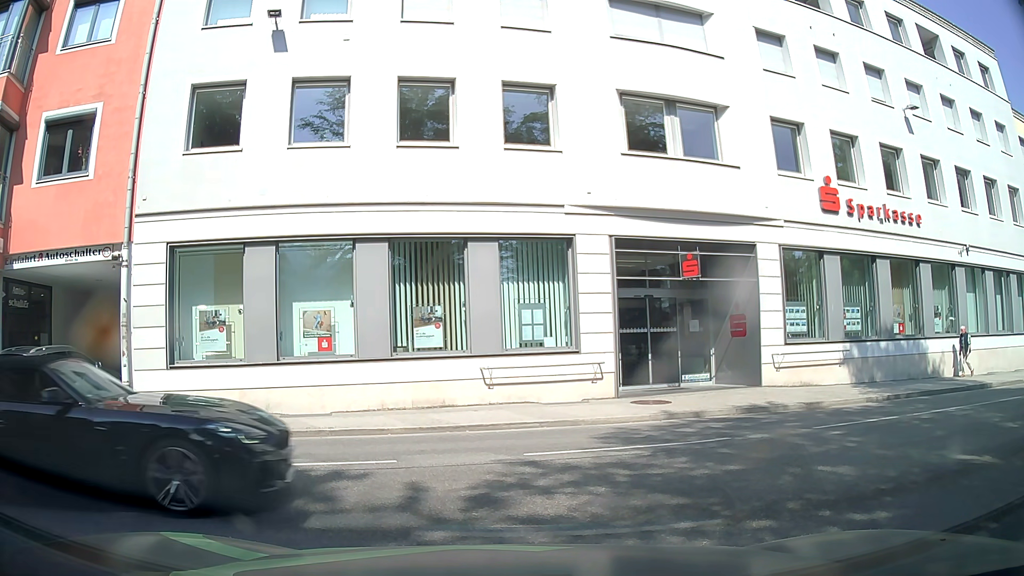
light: Day
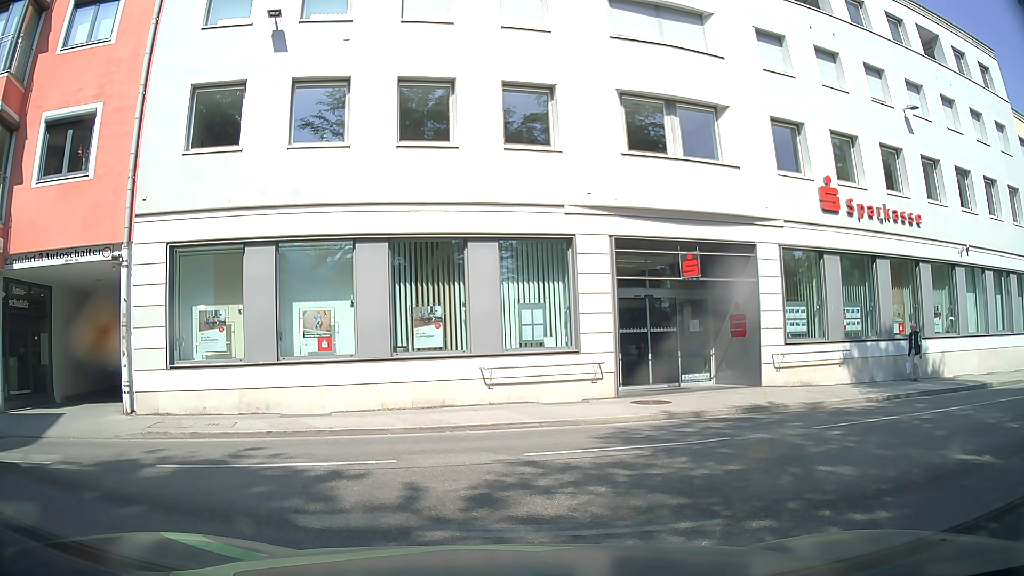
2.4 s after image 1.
(0.0, 0.0) m; 0°
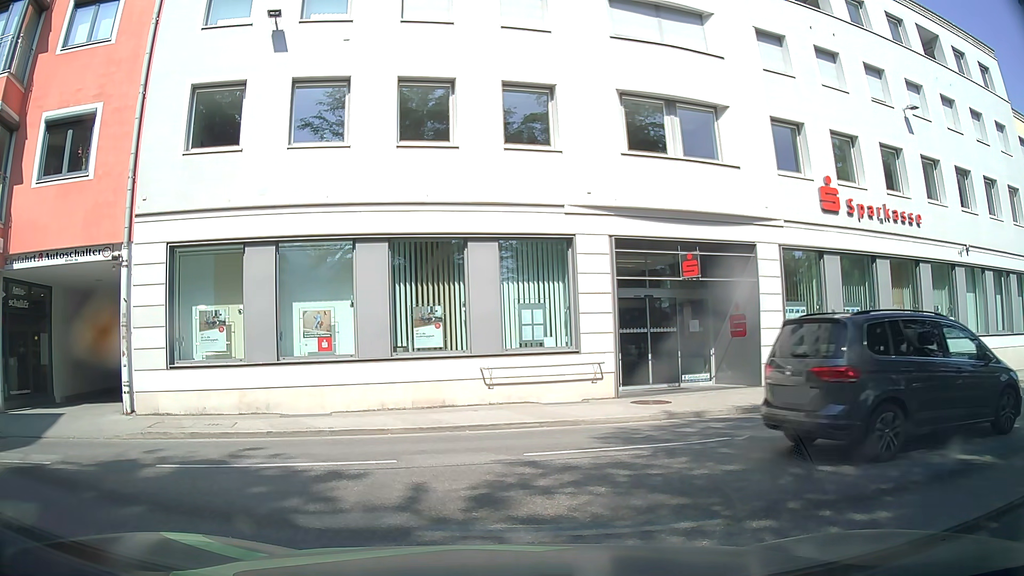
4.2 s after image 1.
(0.0, 0.0) m; 0°
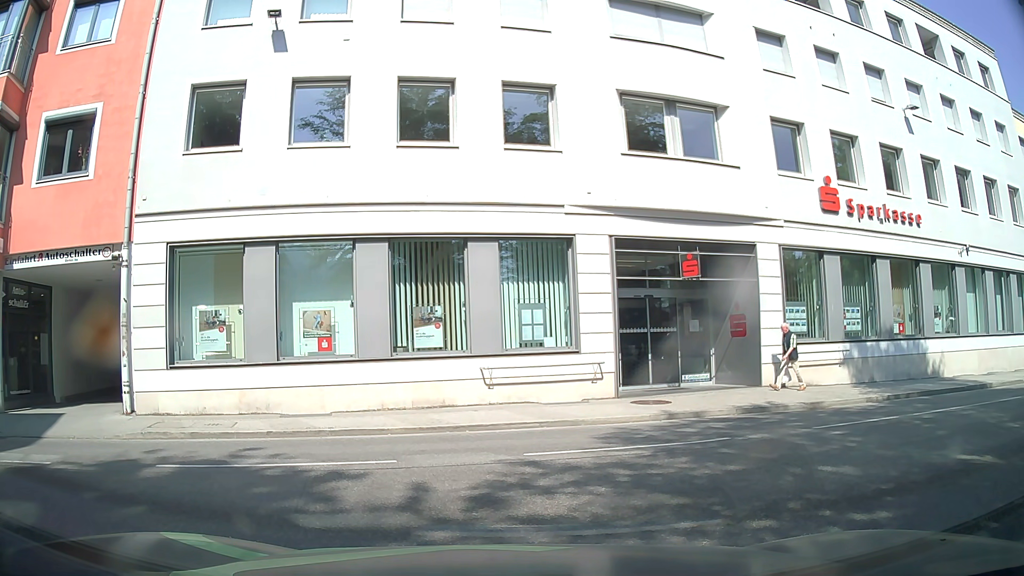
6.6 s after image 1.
(0.0, 0.0) m; 0°
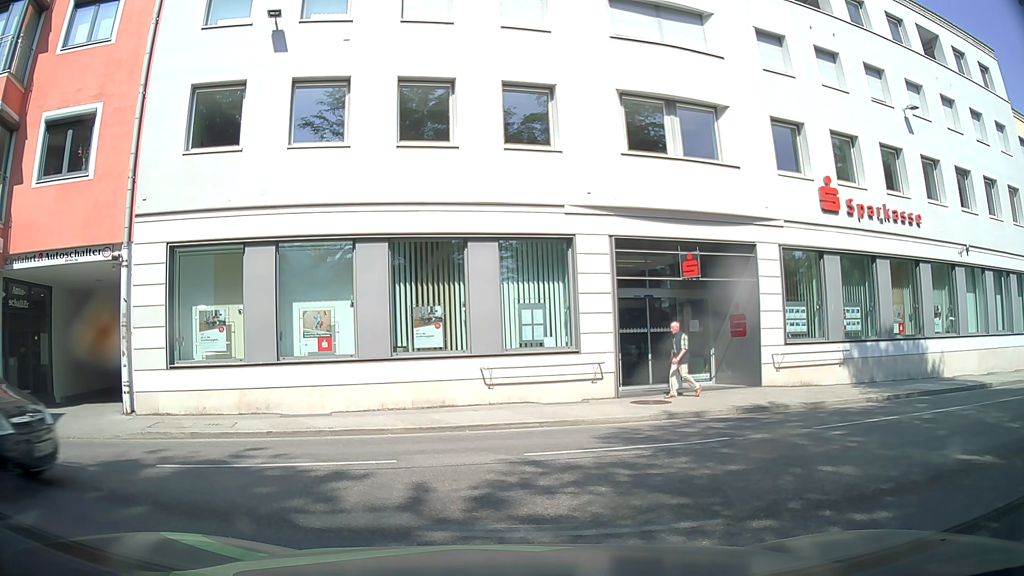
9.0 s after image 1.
(0.0, 0.0) m; 0°
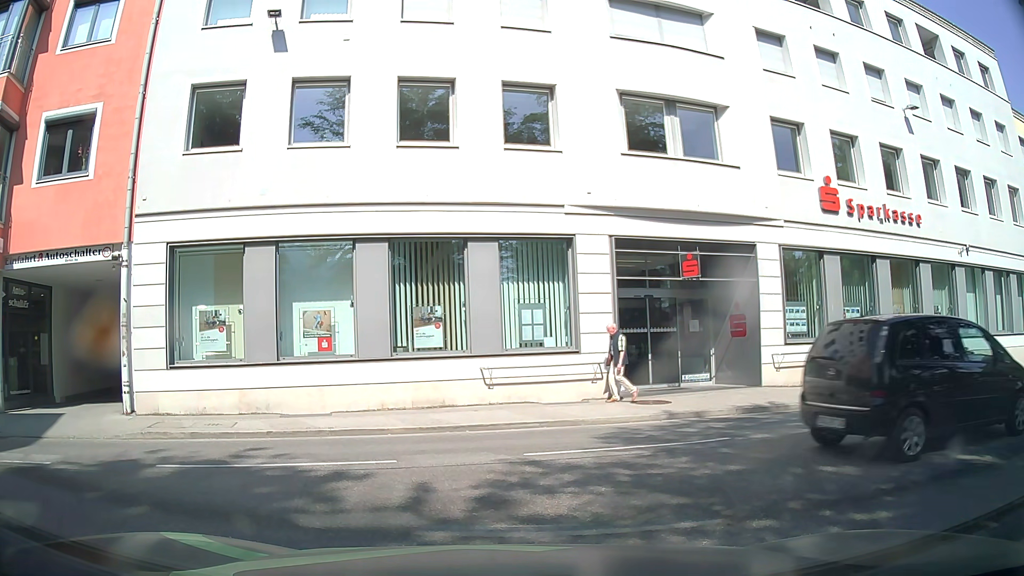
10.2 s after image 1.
(0.0, 0.0) m; 0°
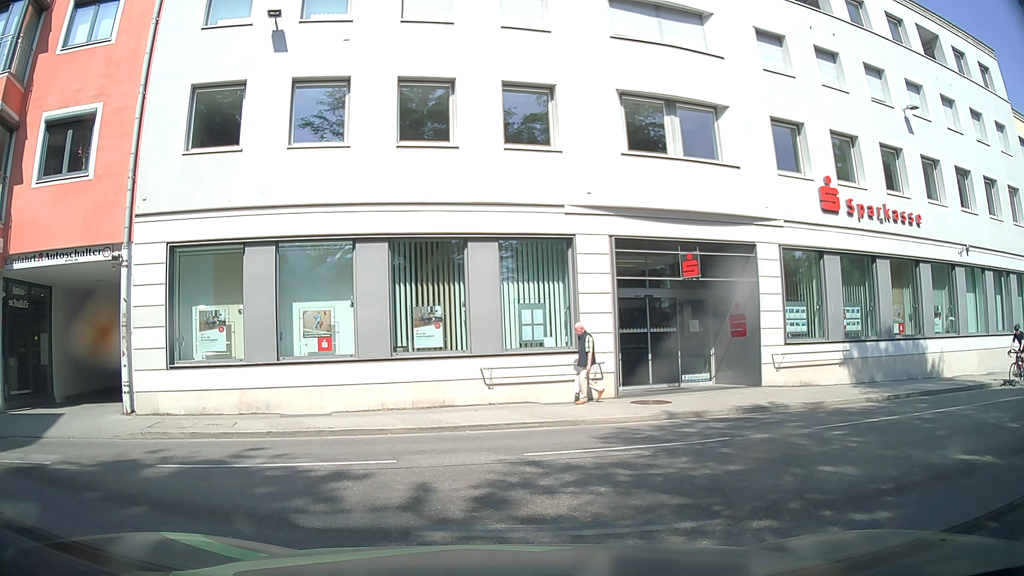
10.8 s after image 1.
(0.0, 0.0) m; 0°
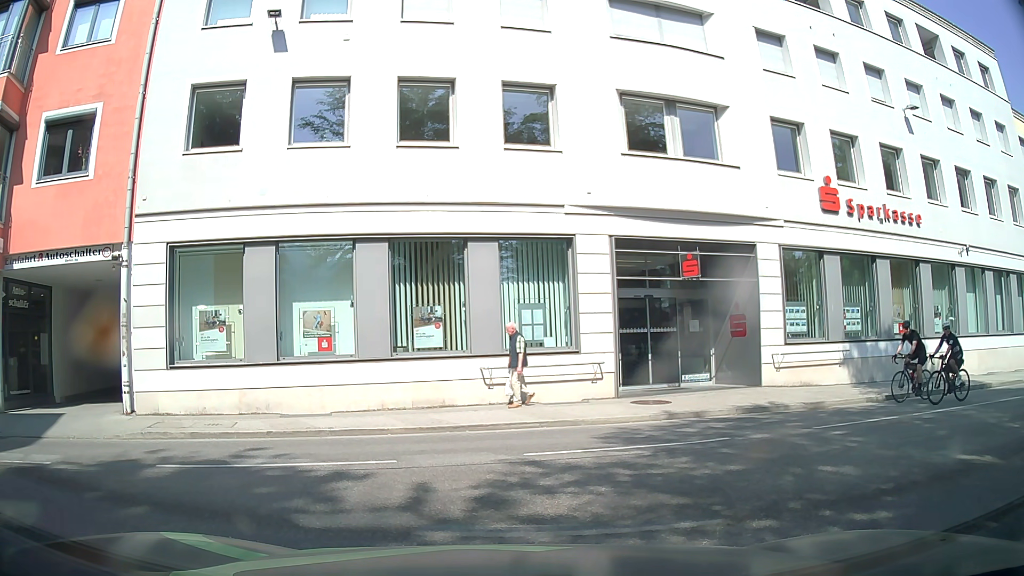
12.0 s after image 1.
(0.0, 0.0) m; 0°
